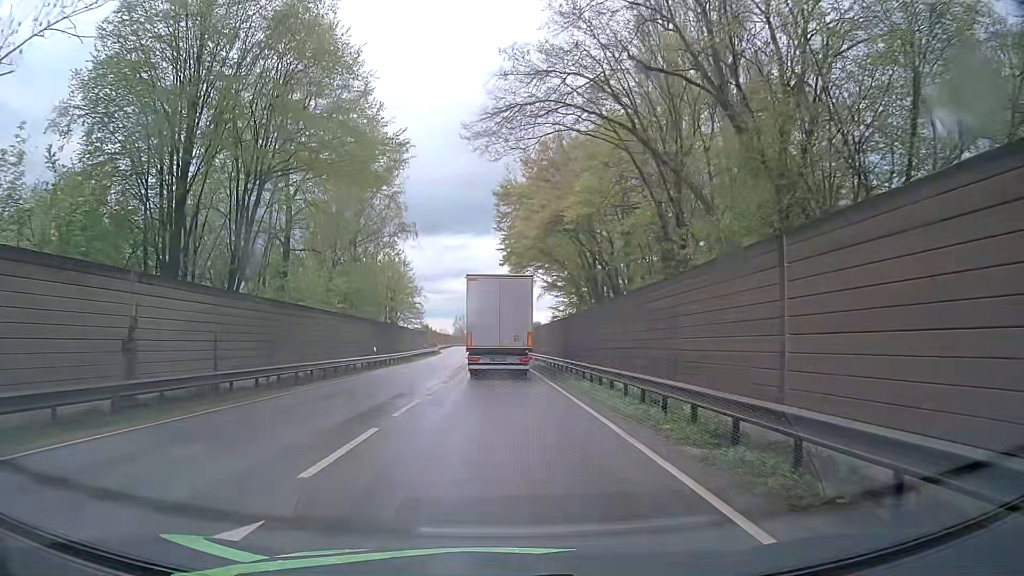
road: primary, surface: asphalt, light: Day
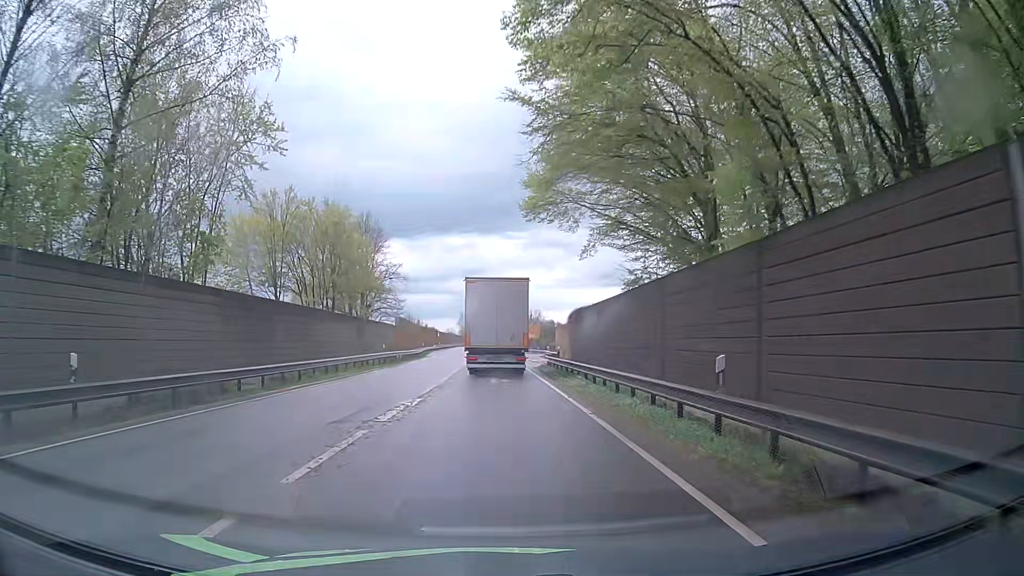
(-0.5, +29.6) m; -2°
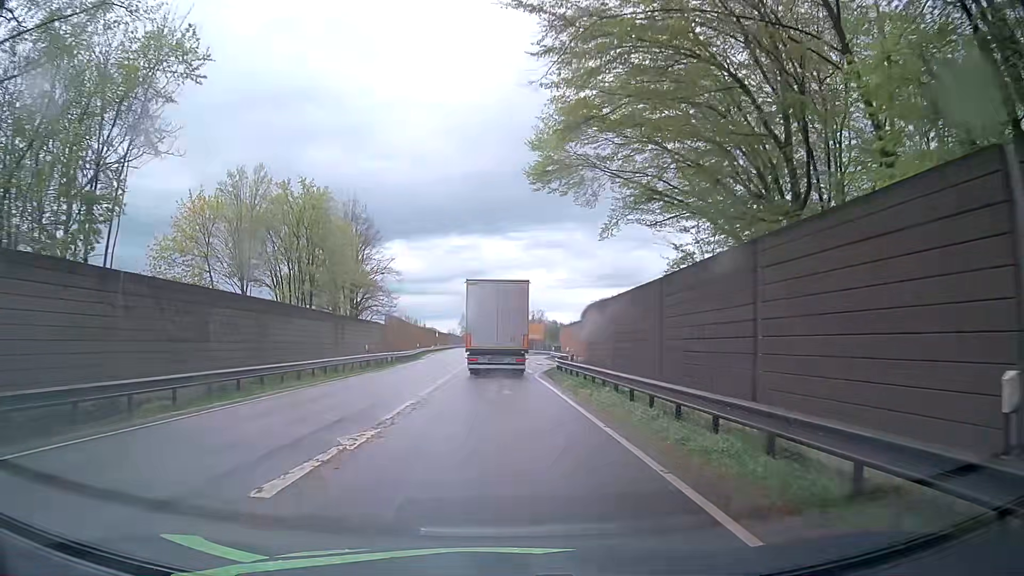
(0.0, +6.0) m; +1°
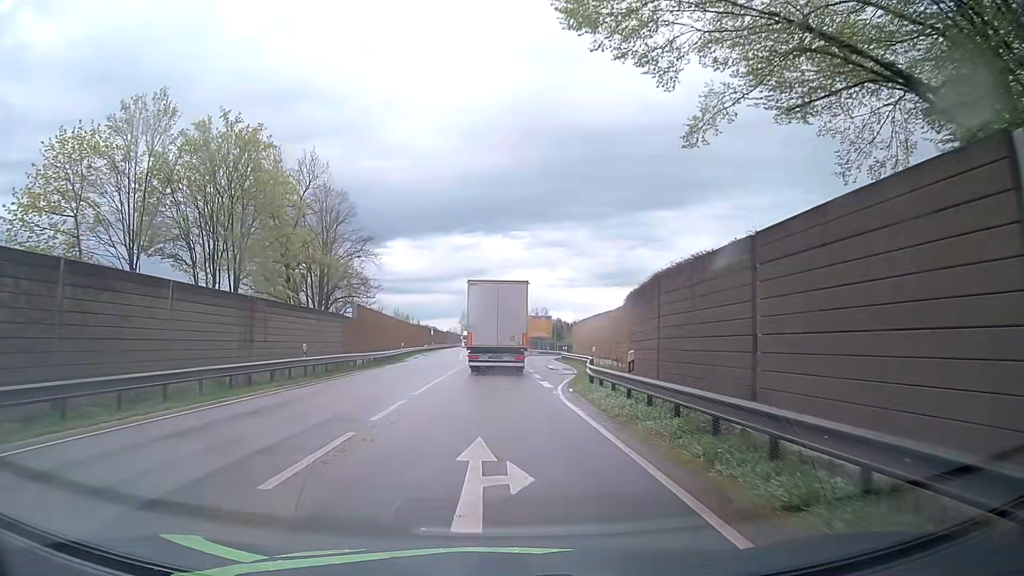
(-0.3, +12.4) m; -1°
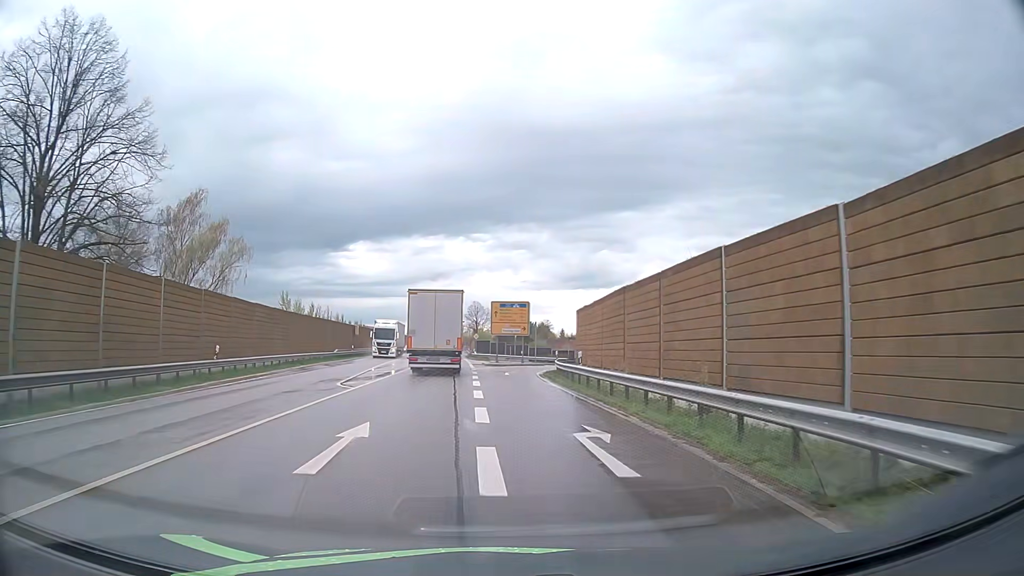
(+1.0, +33.6) m; +3°
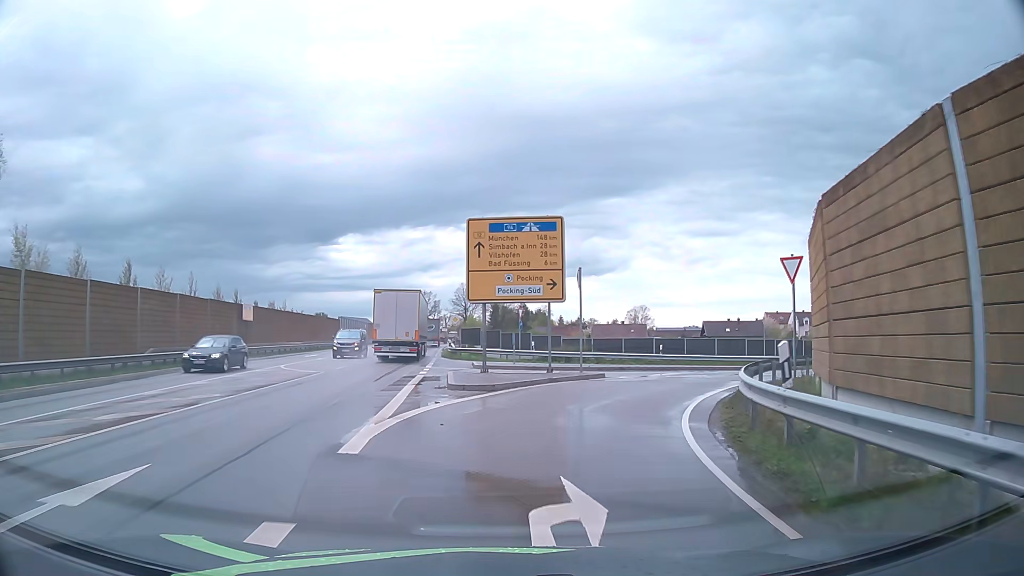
(-0.4, +34.2) m; 0°
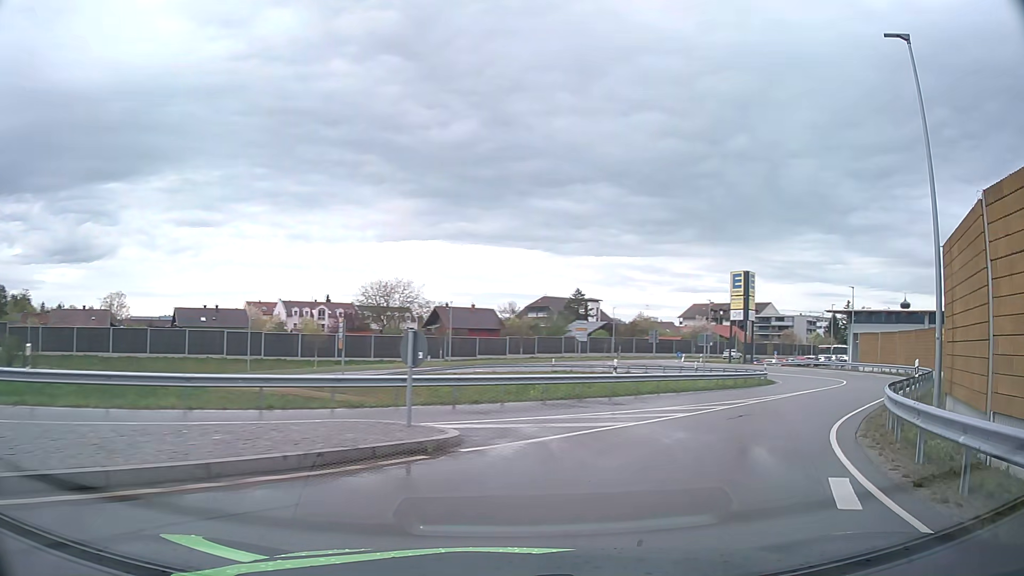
(+7.1, +24.4) m; +43°
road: unclassified
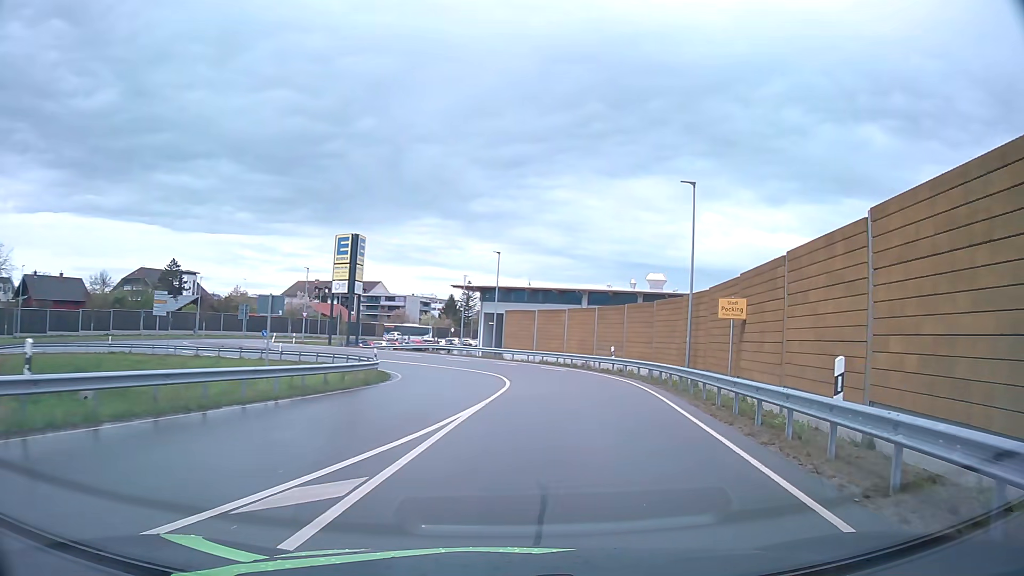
(+5.0, +15.1) m; +34°
(+1, +10) (+2, +20) (+2, +30) (-1, +40) (-5, +48) (-12, +56) (-20, +62) (-29, +66) (-38, +63) (-44, +56) m
